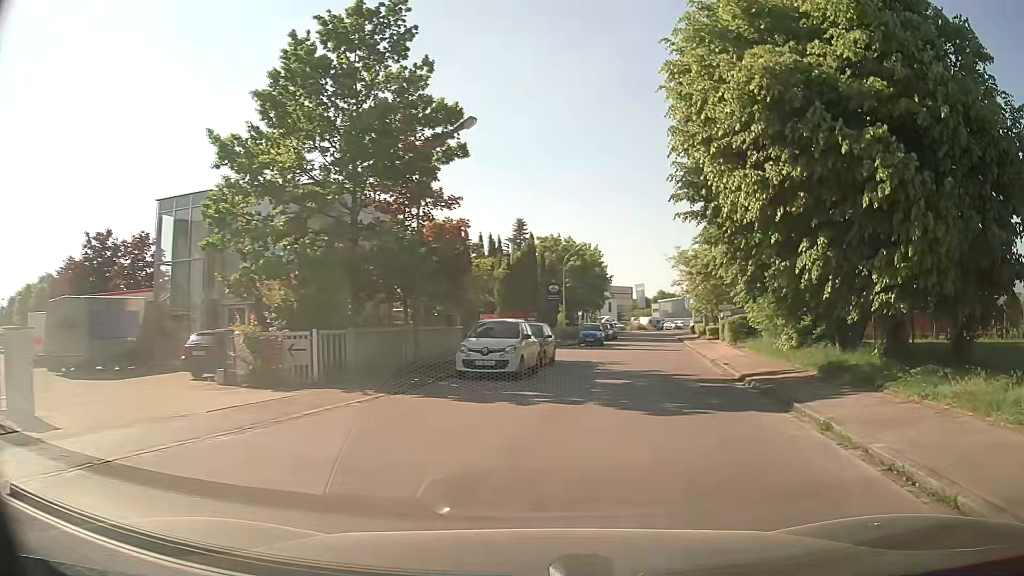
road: unclassified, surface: asphalt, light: Day
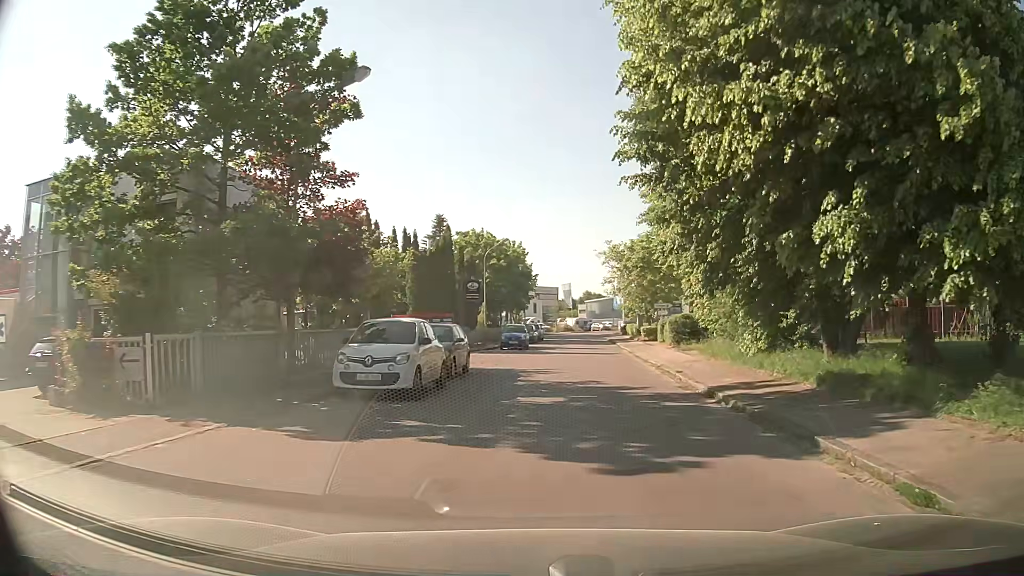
(+0.2, +4.4) m; +6°
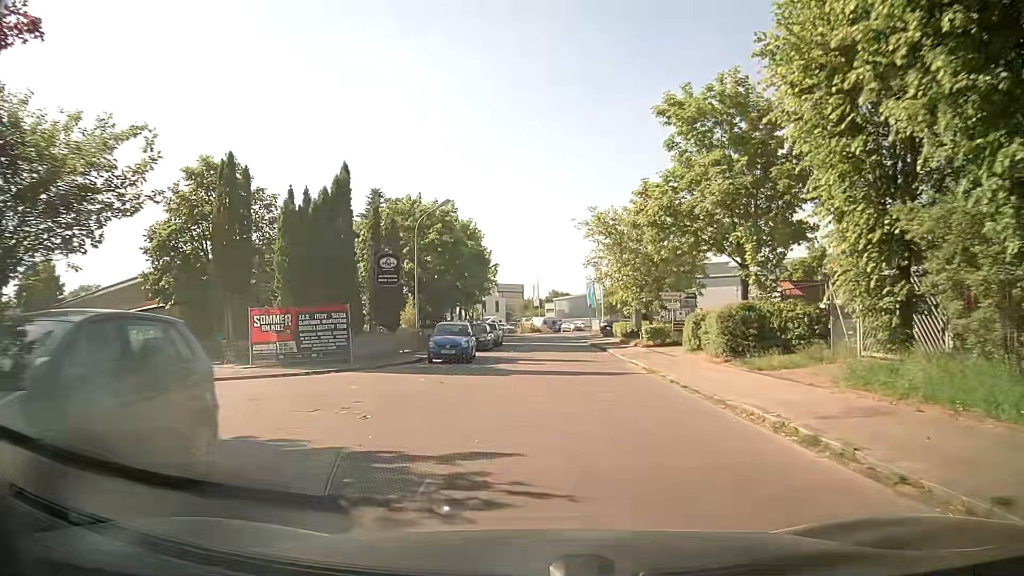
(+0.6, +15.2) m; +4°
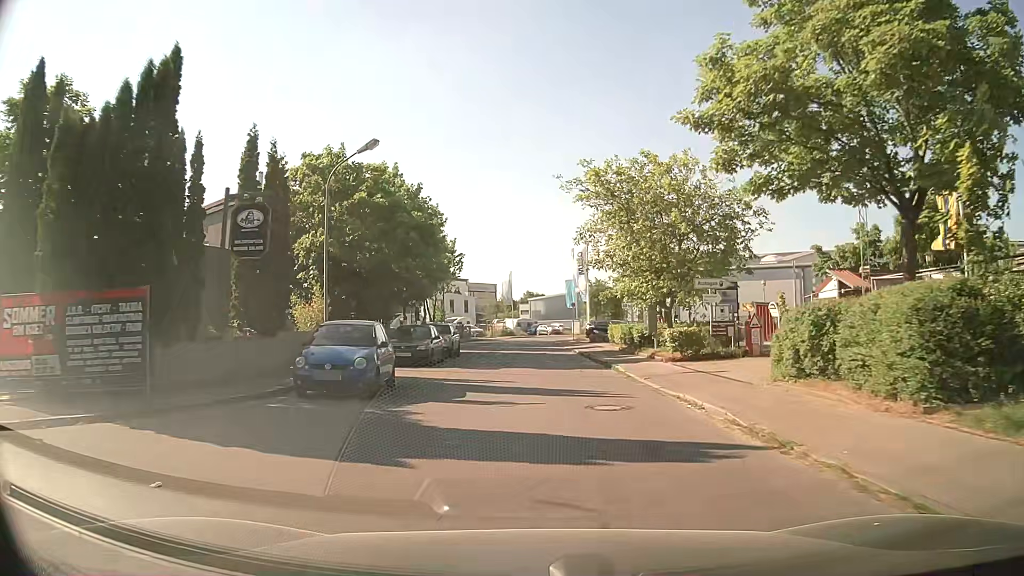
(0.0, +11.5) m; +2°
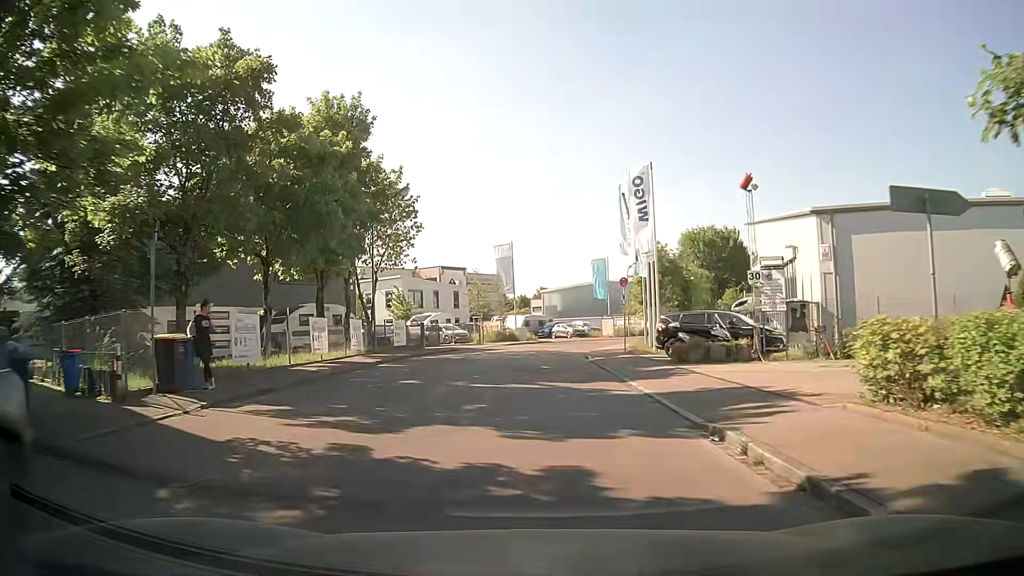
(+0.1, +27.7) m; -1°
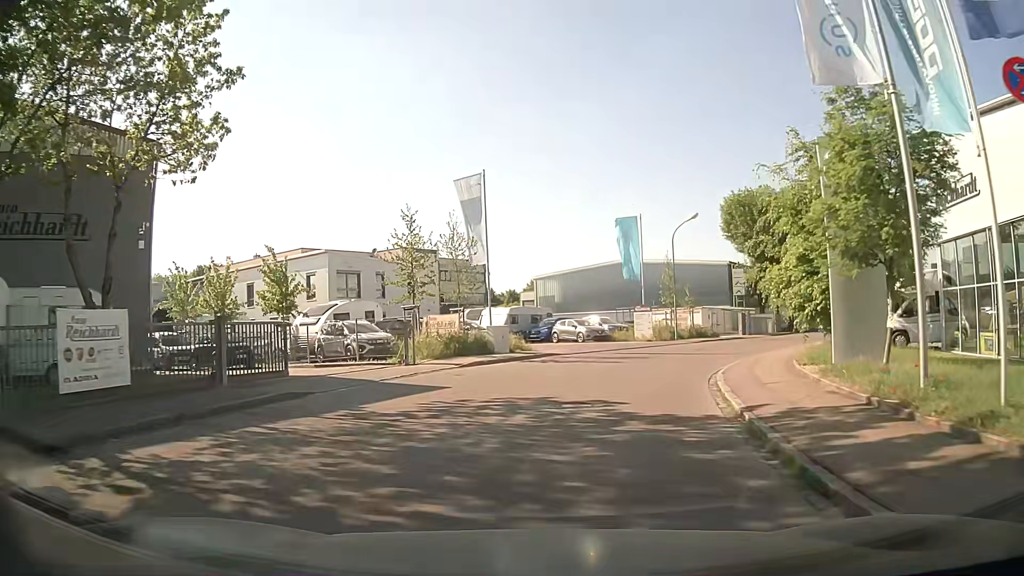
(-0.2, +24.2) m; 0°
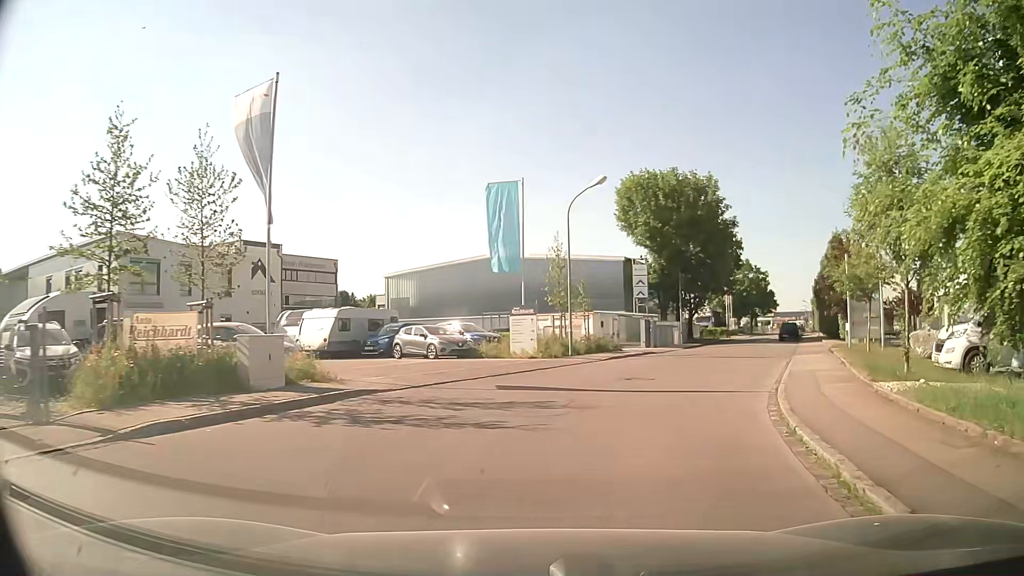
(+1.1, +12.2) m; +13°
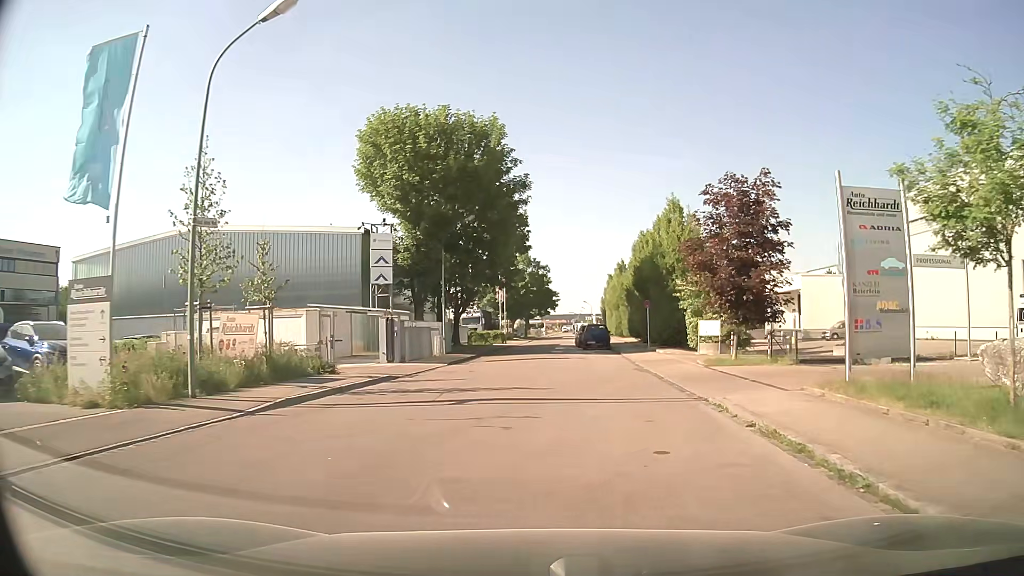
(+2.7, +16.2) m; +19°
(0, +10) (+1, +20) (+1, +30) (+1, +40) (+1, +50) (+1, +60) (+1, +70) (+2, +80) (+3, +90) (+4, +100) m
